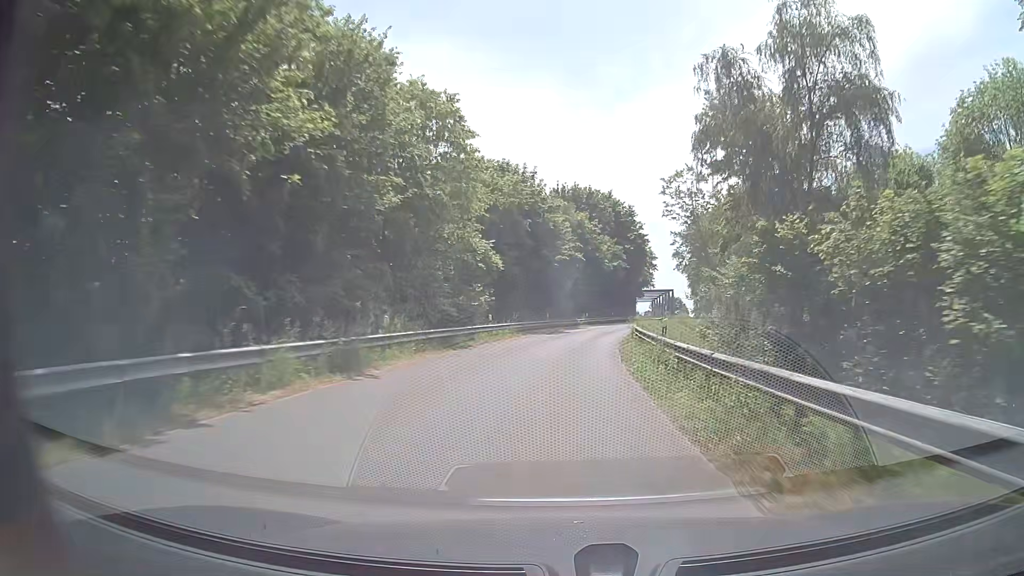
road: unclassified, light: Day
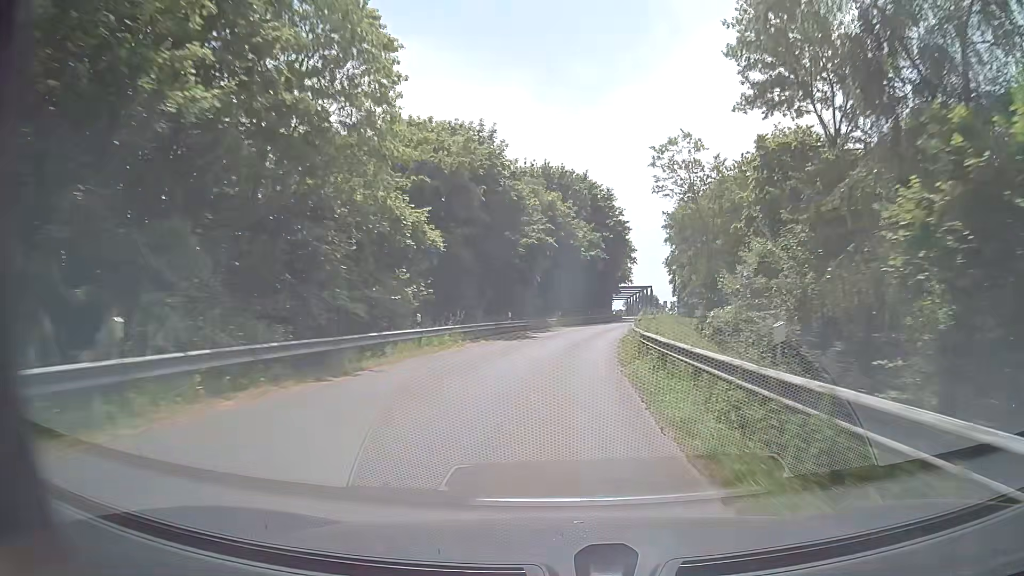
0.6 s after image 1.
(+0.3, +11.7) m; +3°
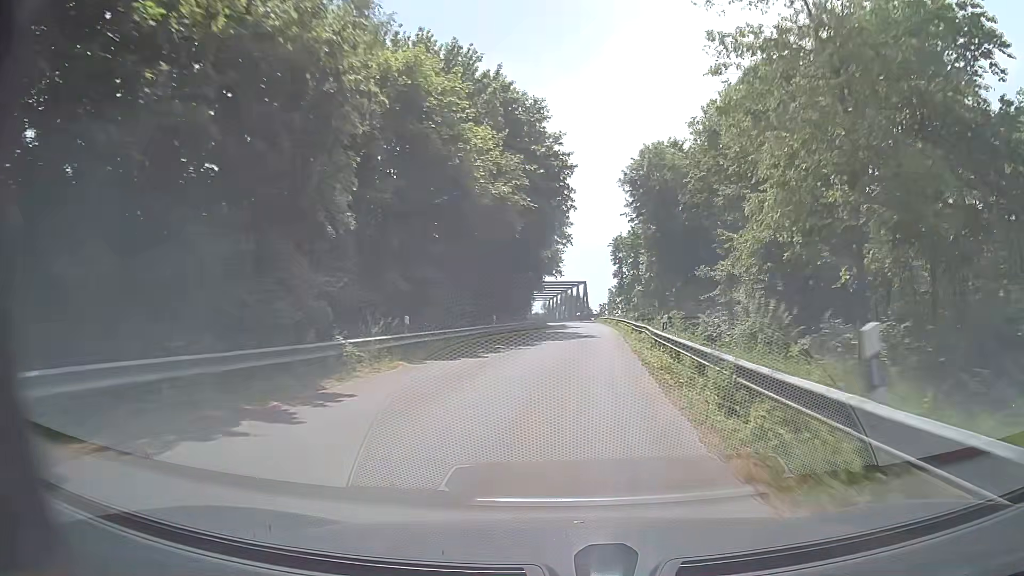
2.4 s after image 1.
(+1.9, +34.9) m; +7°
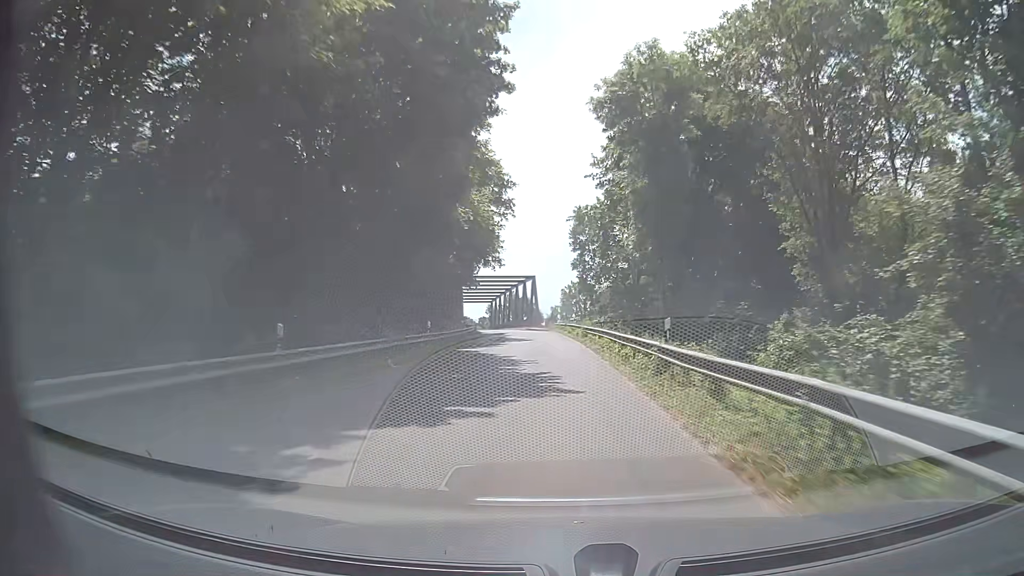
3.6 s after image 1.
(+1.0, +23.2) m; +4°
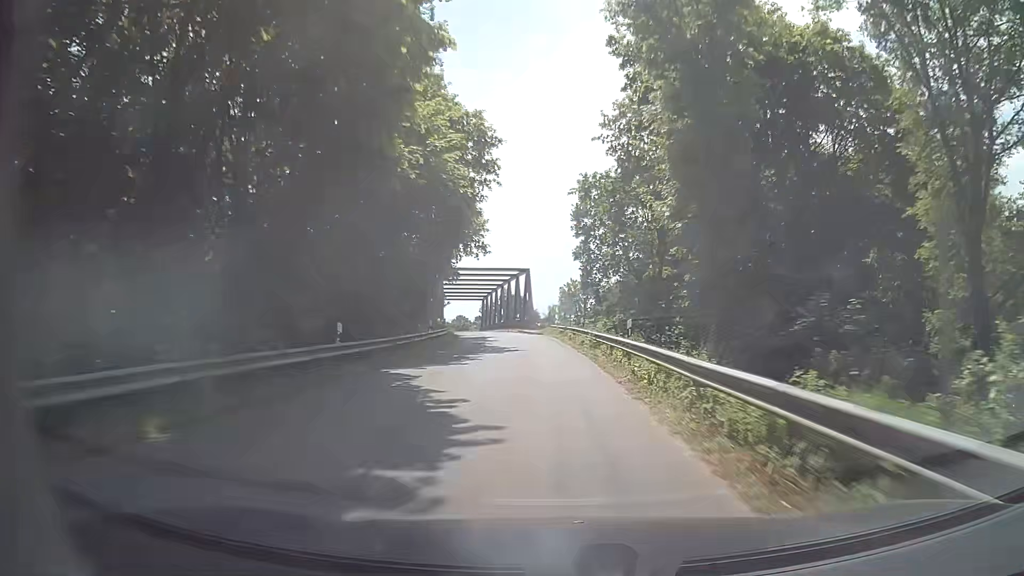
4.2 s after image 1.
(+0.1, +11.8) m; +1°
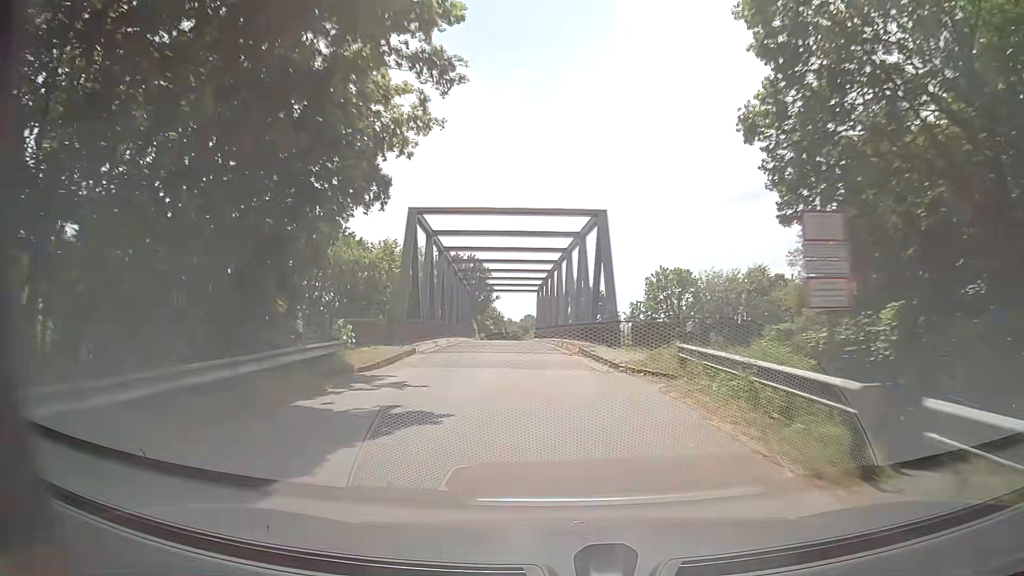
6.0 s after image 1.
(-1.7, +35.9) m; -6°
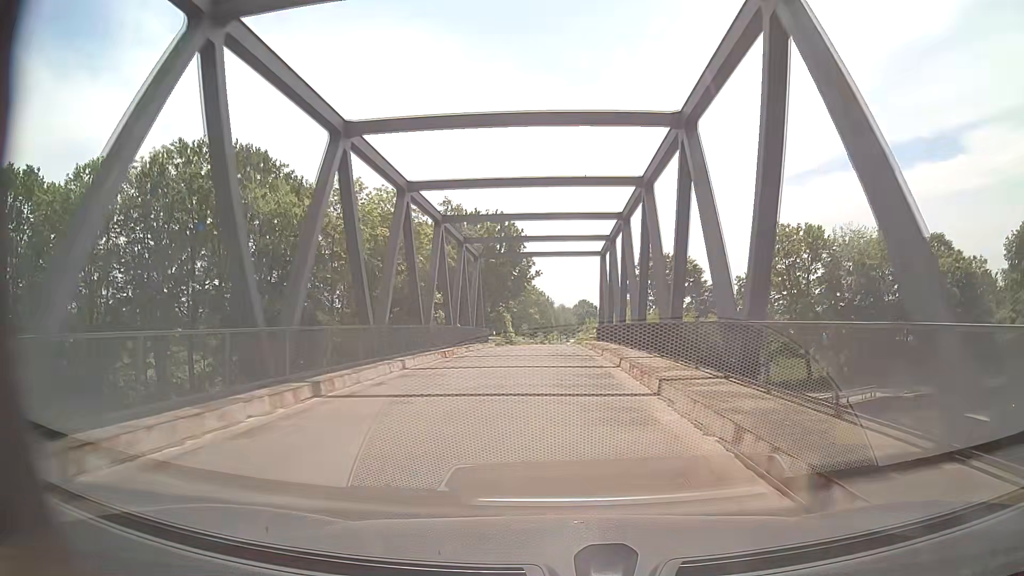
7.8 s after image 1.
(-2.3, +35.8) m; -6°
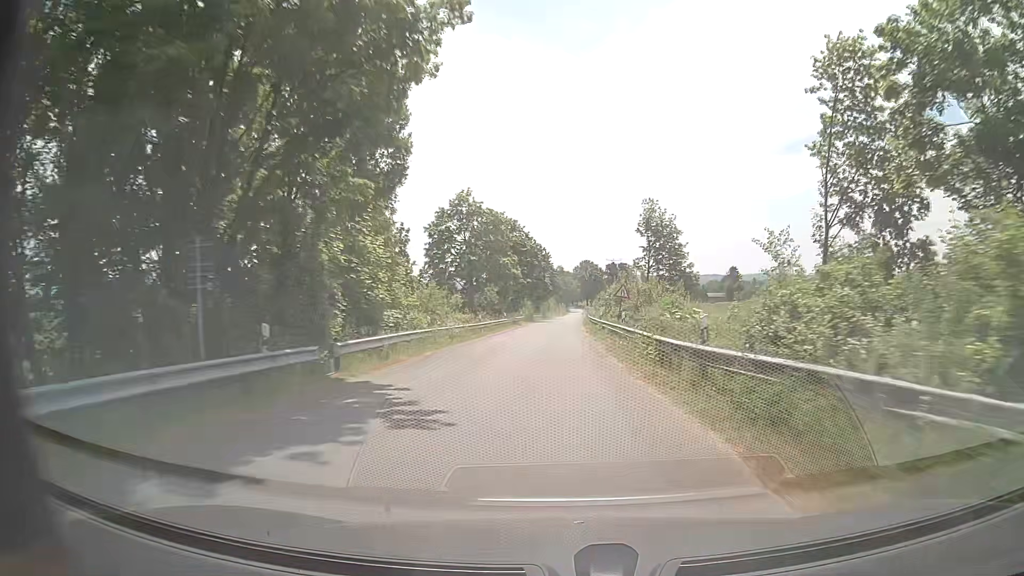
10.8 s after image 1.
(-0.1, +60.3) m; 0°
(0, +10) (0, +20) (0, +30) (0, +40) (0, +50) (+1, +60) (+1, +70) (+1, +80) (+2, +90) (+2, +100) m
